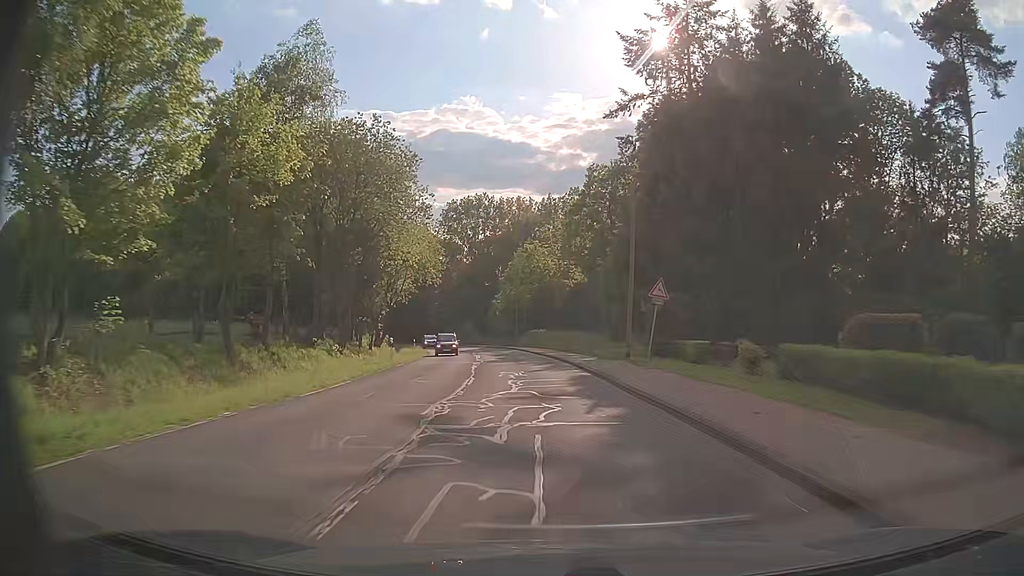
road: tertiary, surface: asphalt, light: Day
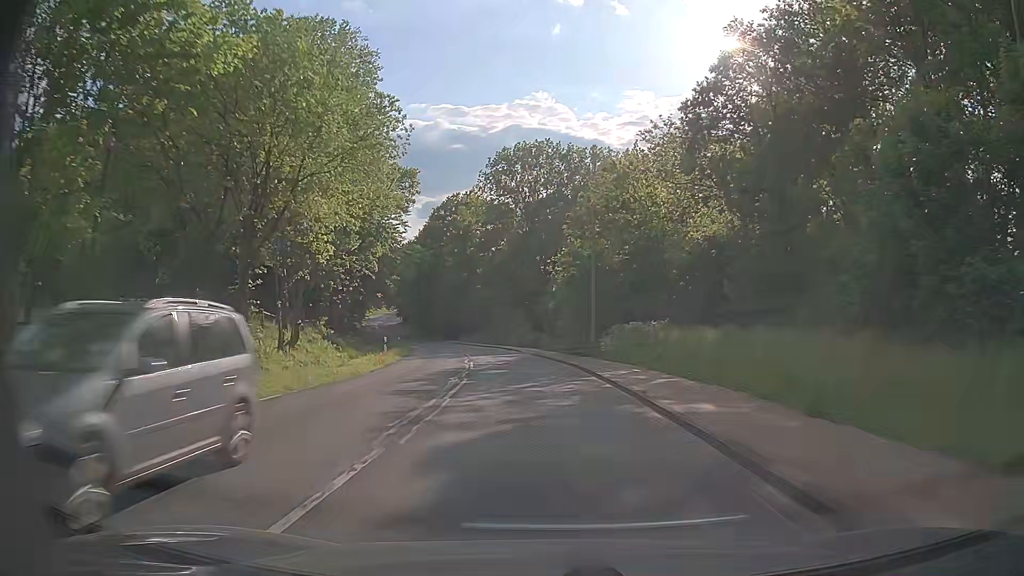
(-1.8, +37.4) m; -6°
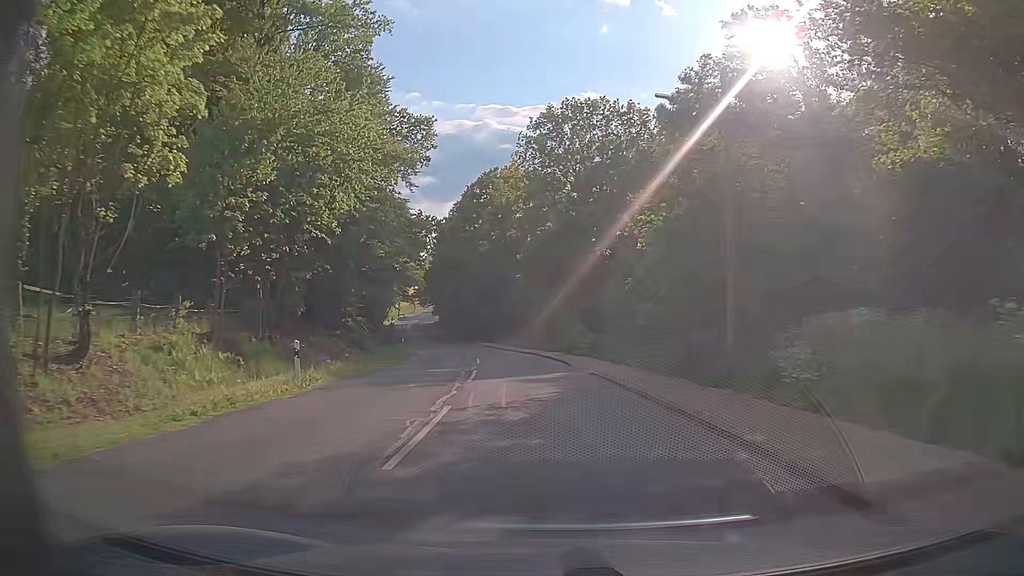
(-0.8, +19.1) m; -4°
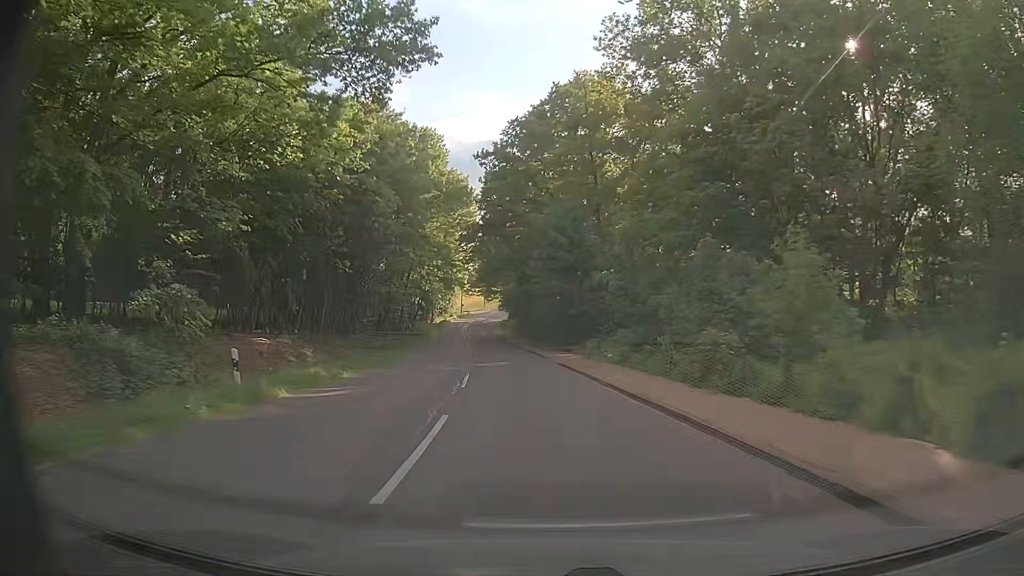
(-2.5, +37.5) m; -7°
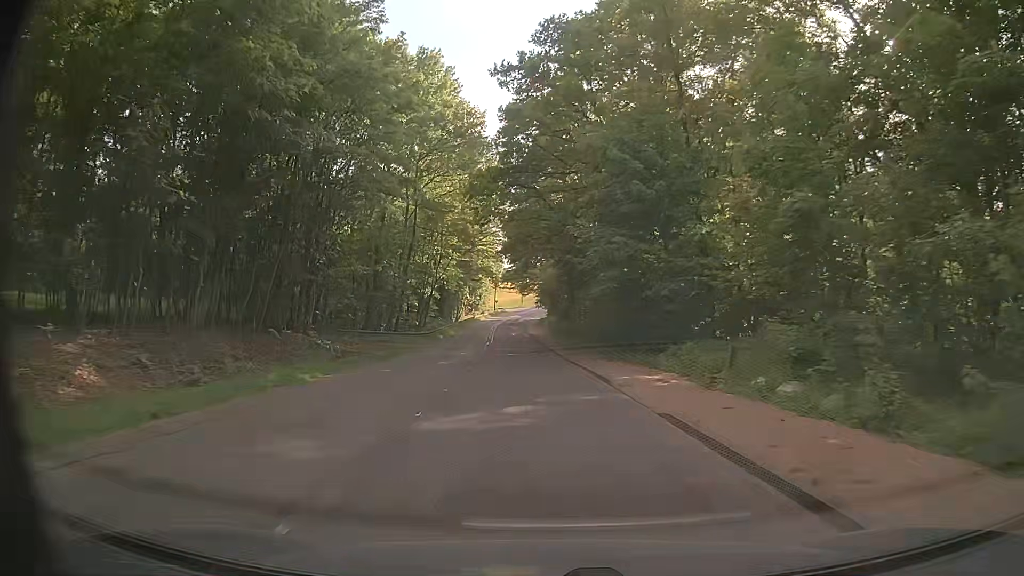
(-0.7, +19.0) m; -4°
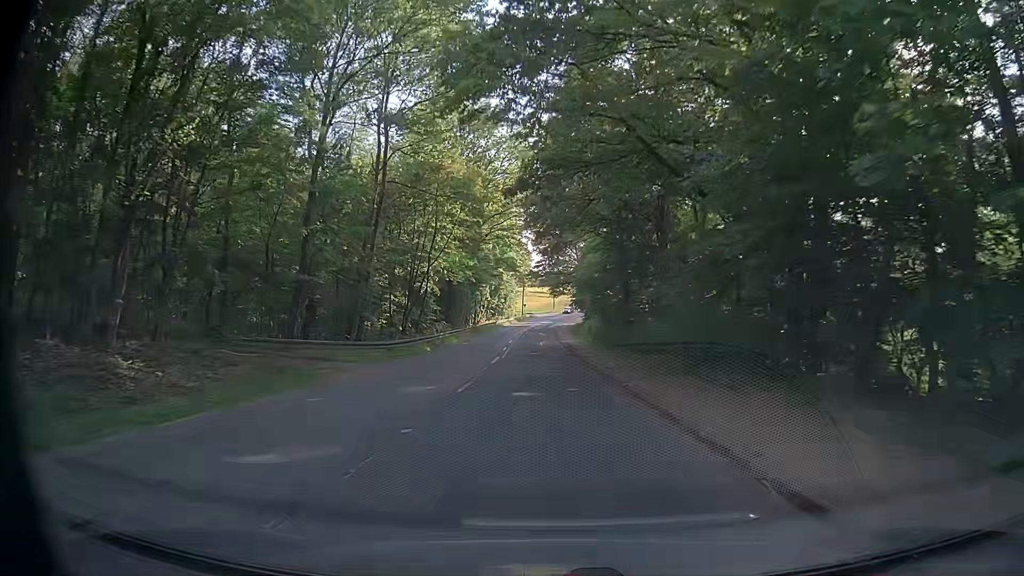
(-0.4, +19.2) m; -3°
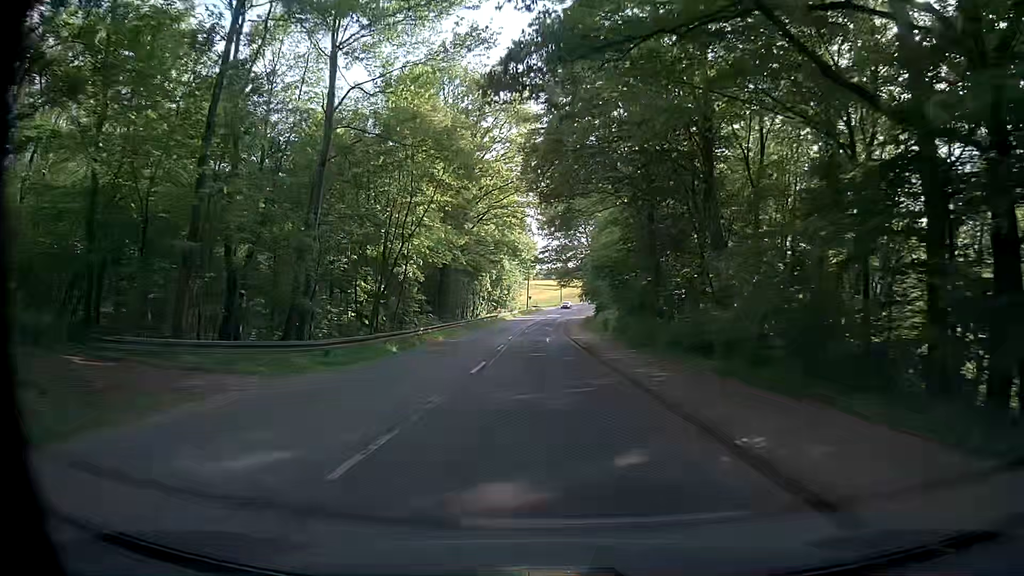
(0.0, +9.7) m; -1°
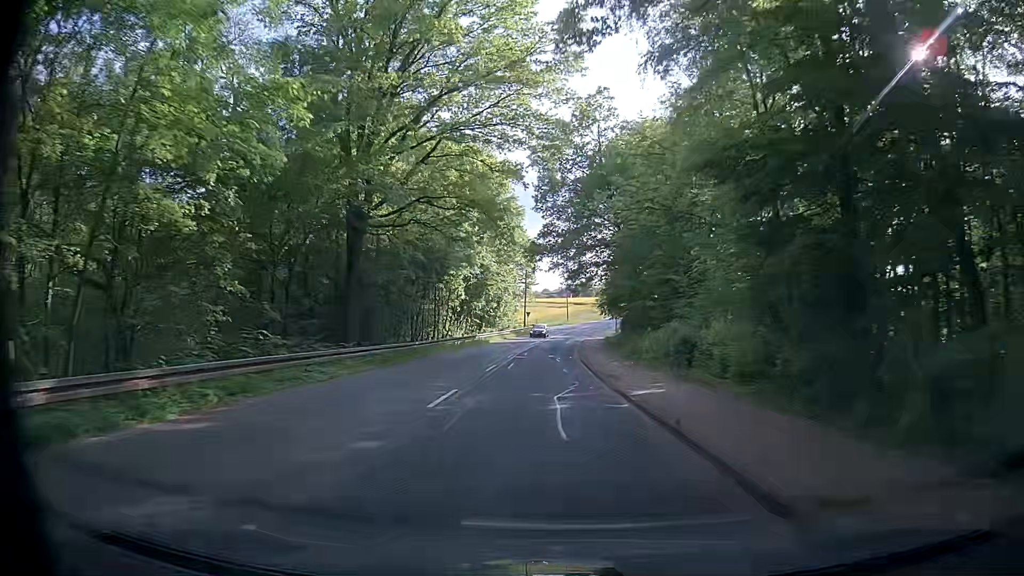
(-0.1, +29.3) m; 0°
(0, +10) (0, +20) (0, +30) (0, +40) (0, +50) (+1, +60) (+2, +70) (+3, +80) (+4, +90) (+5, +100) m
